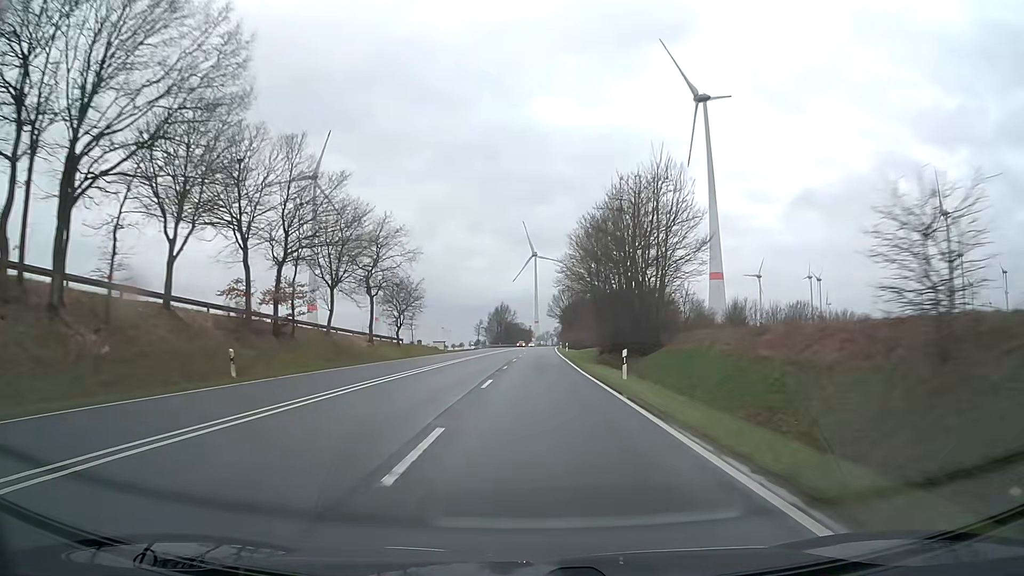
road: primary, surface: asphalt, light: Day
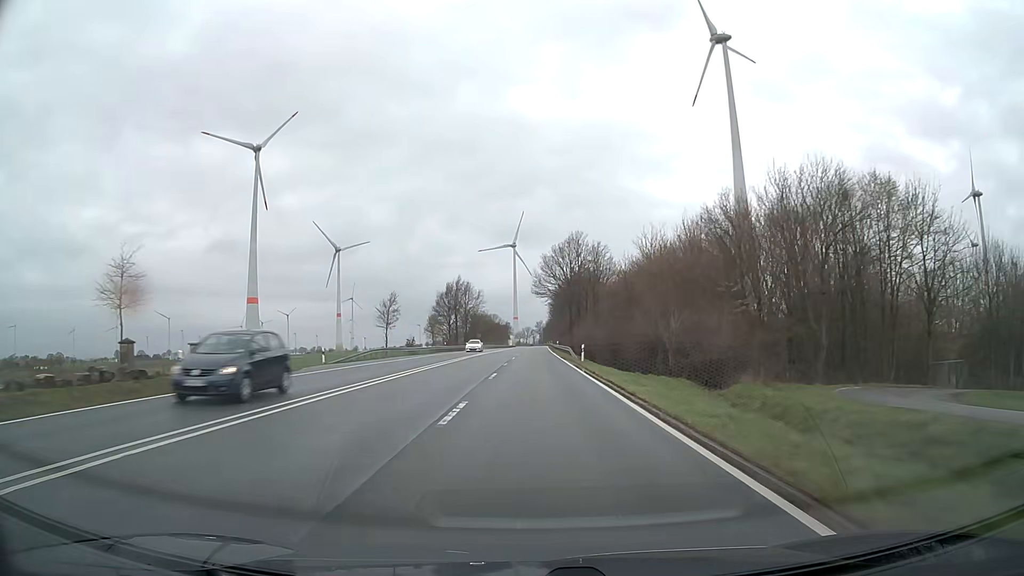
(+1.3, +79.1) m; +2°
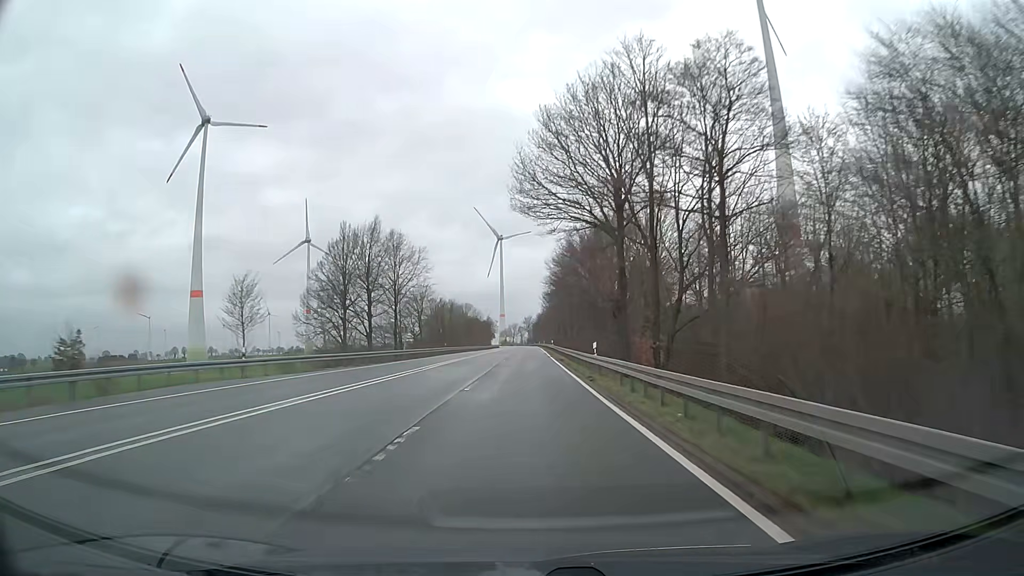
(+0.8, +63.5) m; +1°
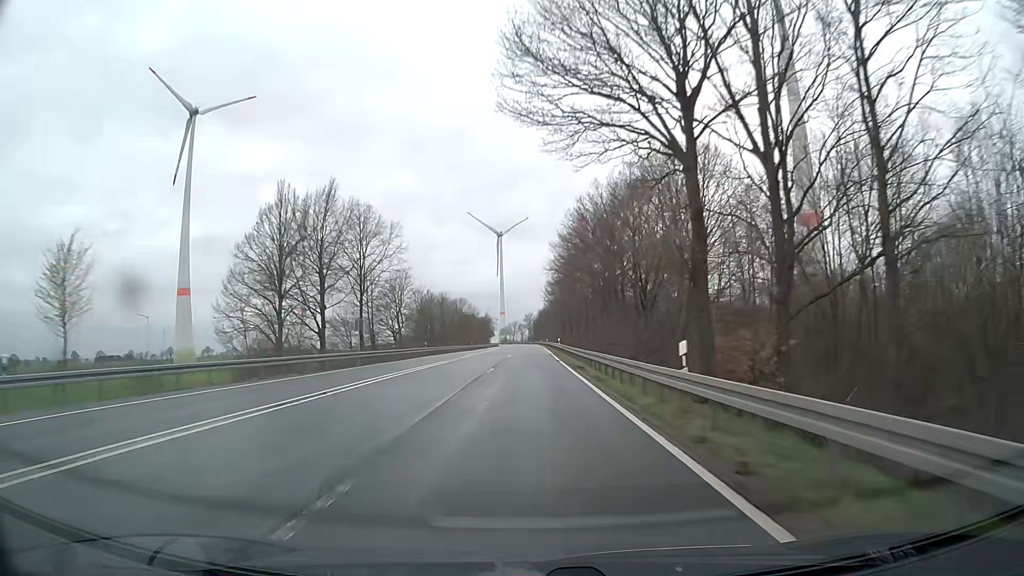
(0.0, +15.9) m; 0°
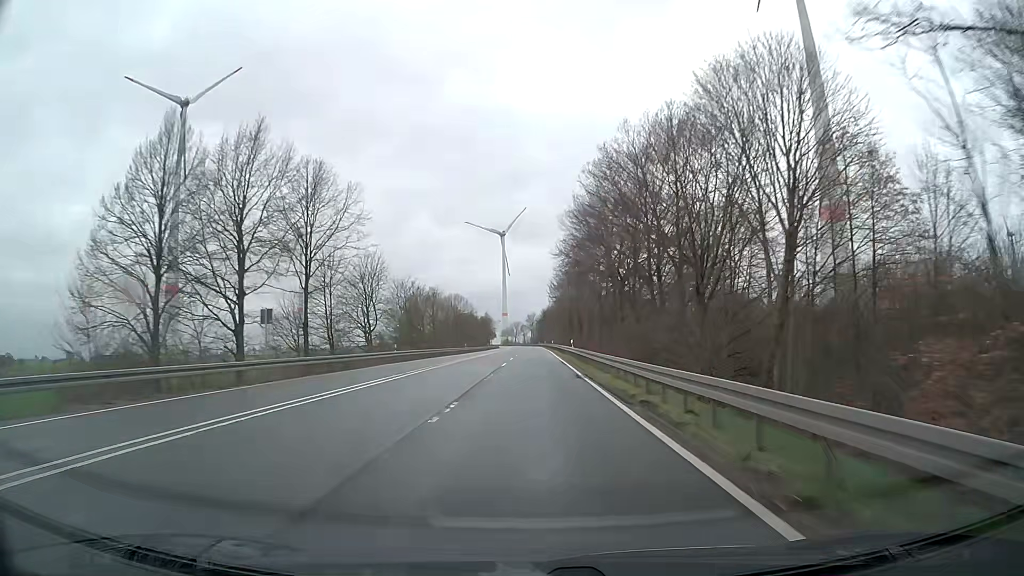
(-0.1, +15.8) m; -1°
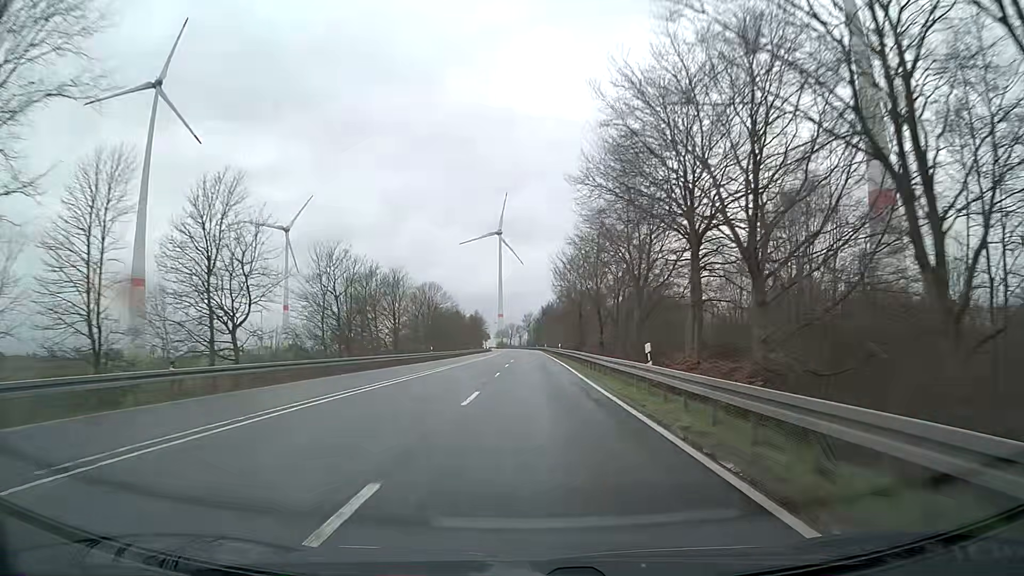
(+0.2, +31.7) m; +1°
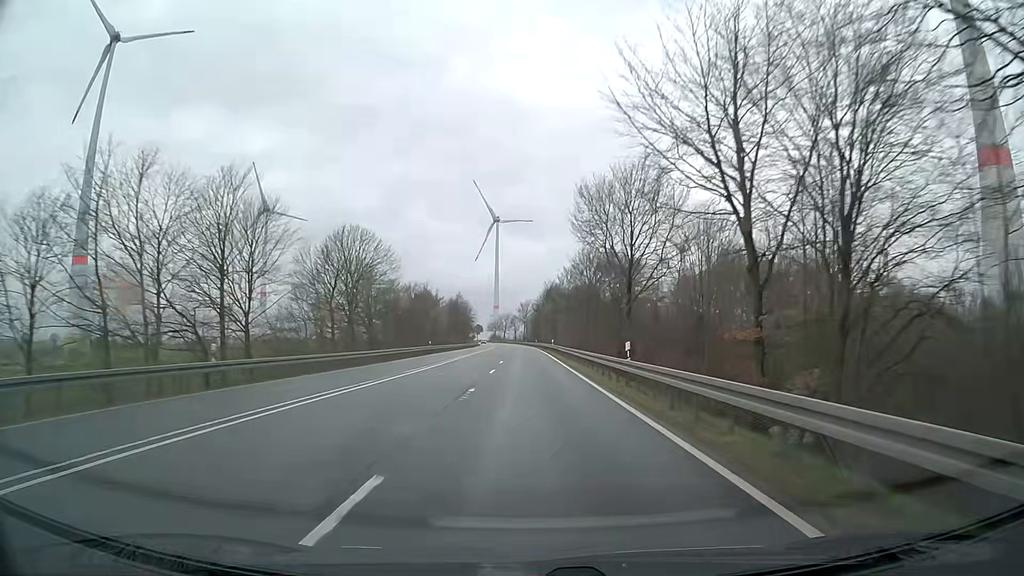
(+0.1, +47.5) m; 0°
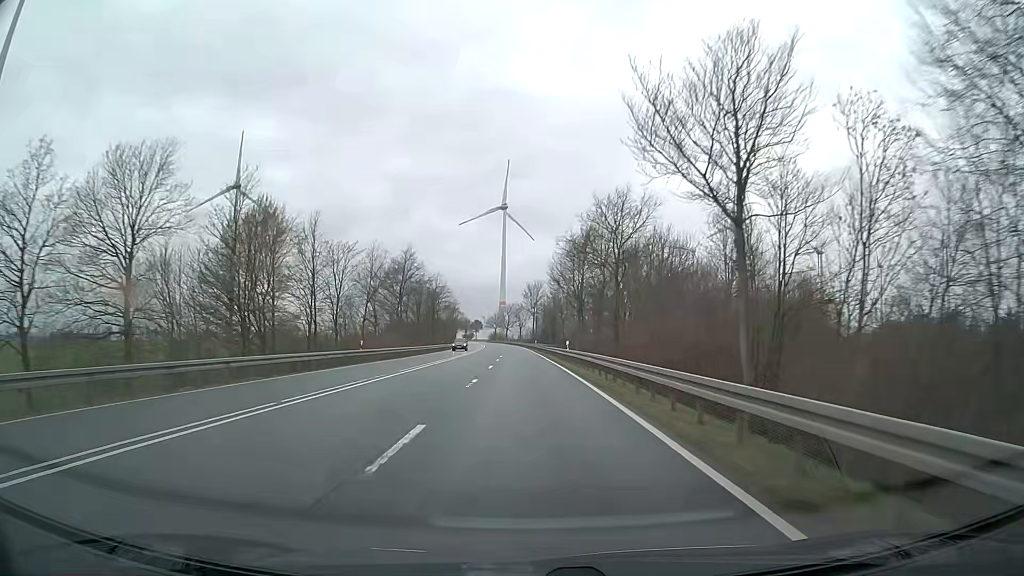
(-0.3, +79.3) m; -1°
(0, +10) (0, +20) (0, +30) (0, +40) (0, +50) (-1, +60) (-1, +70) (-1, +80) (-2, +90) (-2, +100) m
